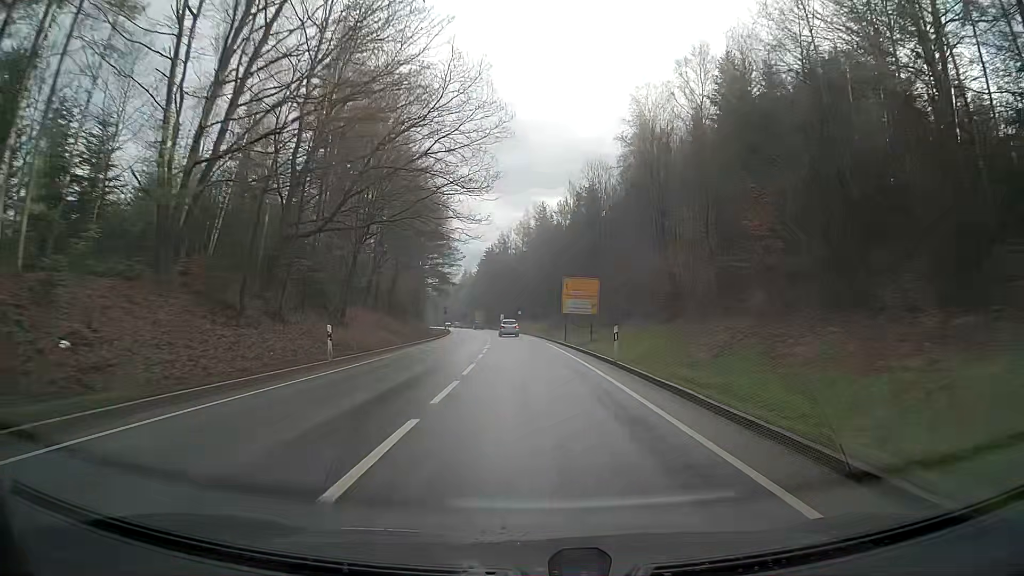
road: primary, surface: asphalt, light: Day
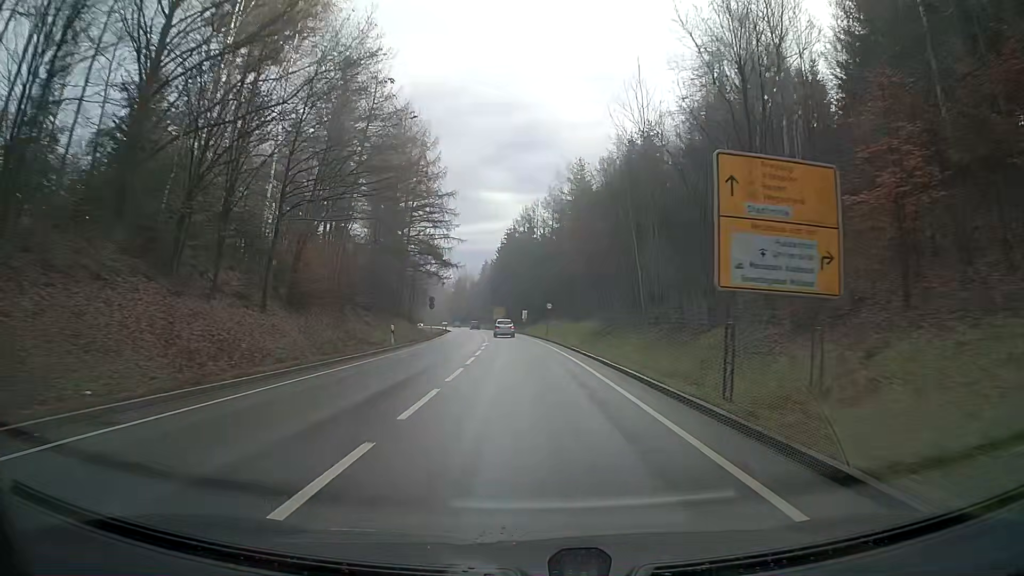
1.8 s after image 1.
(-0.7, +37.7) m; -2°
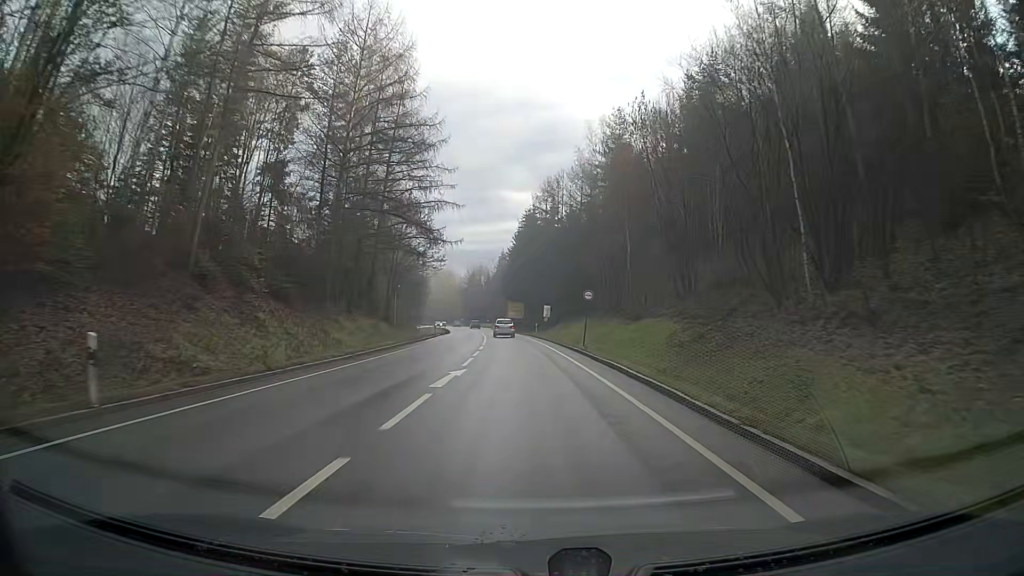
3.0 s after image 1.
(-0.4, +25.1) m; -2°
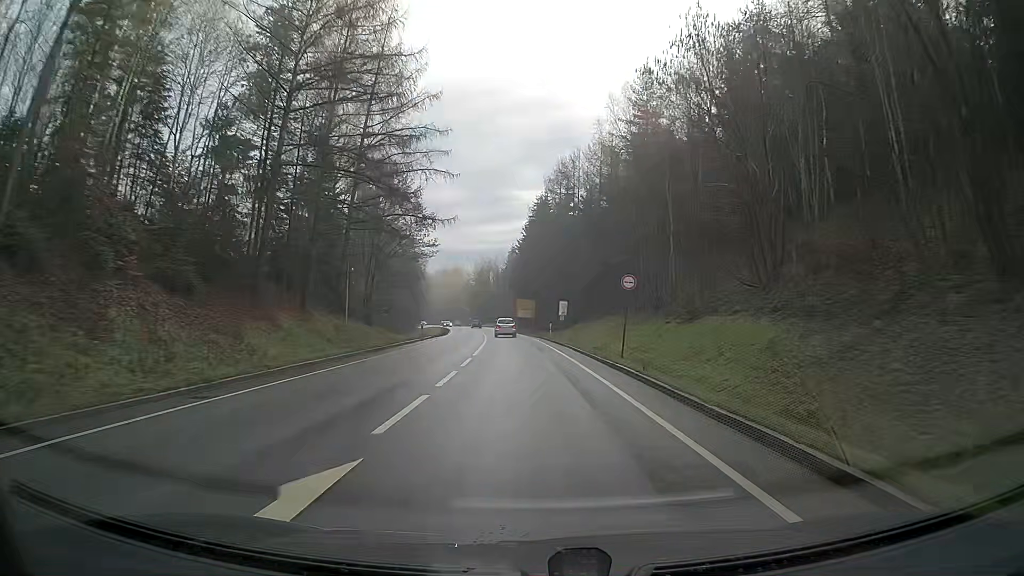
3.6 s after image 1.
(-0.1, +12.5) m; -1°
